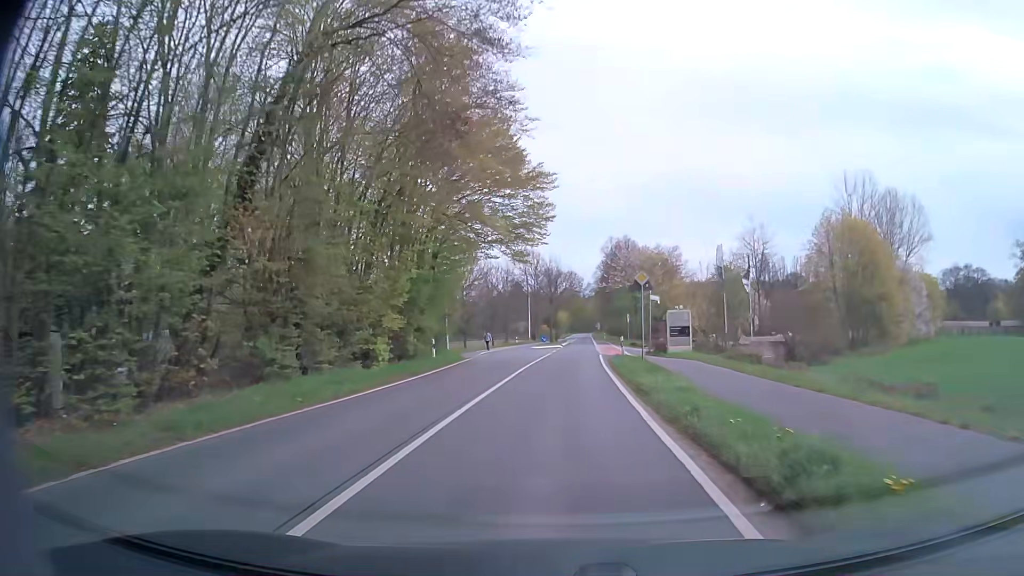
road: secondary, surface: asphalt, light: Day
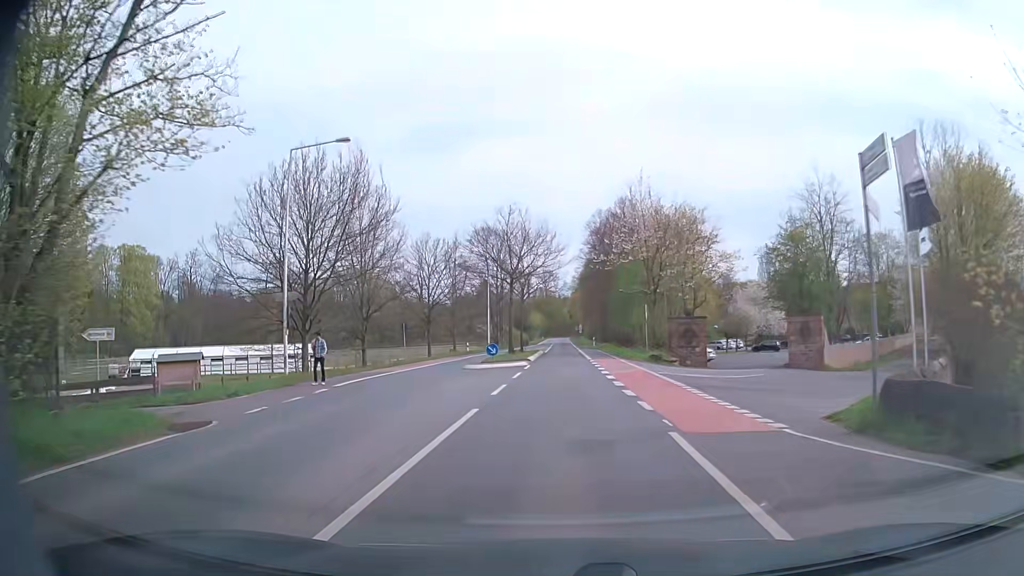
(+0.7, +30.3) m; +2°
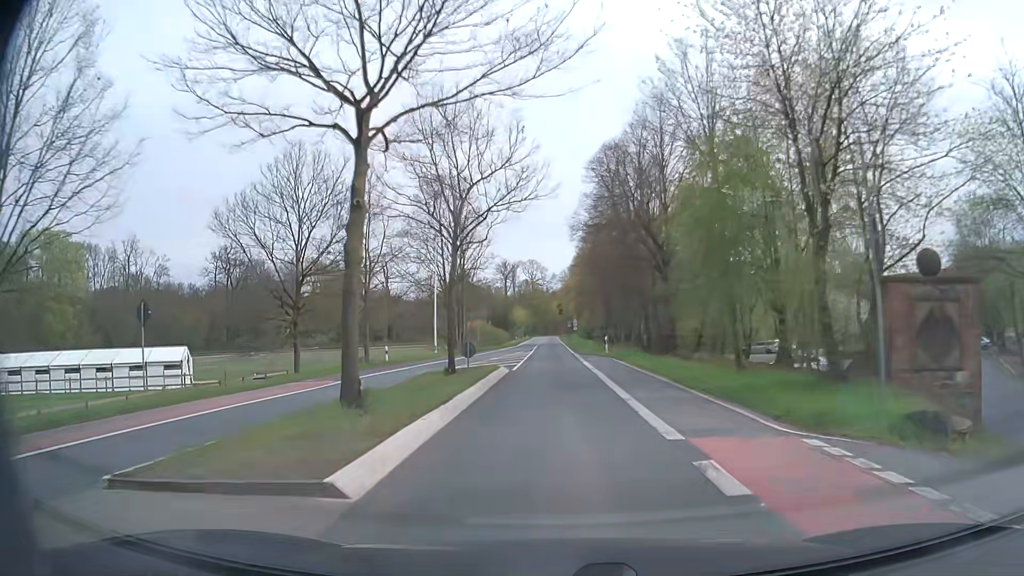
(+0.3, +30.4) m; +1°
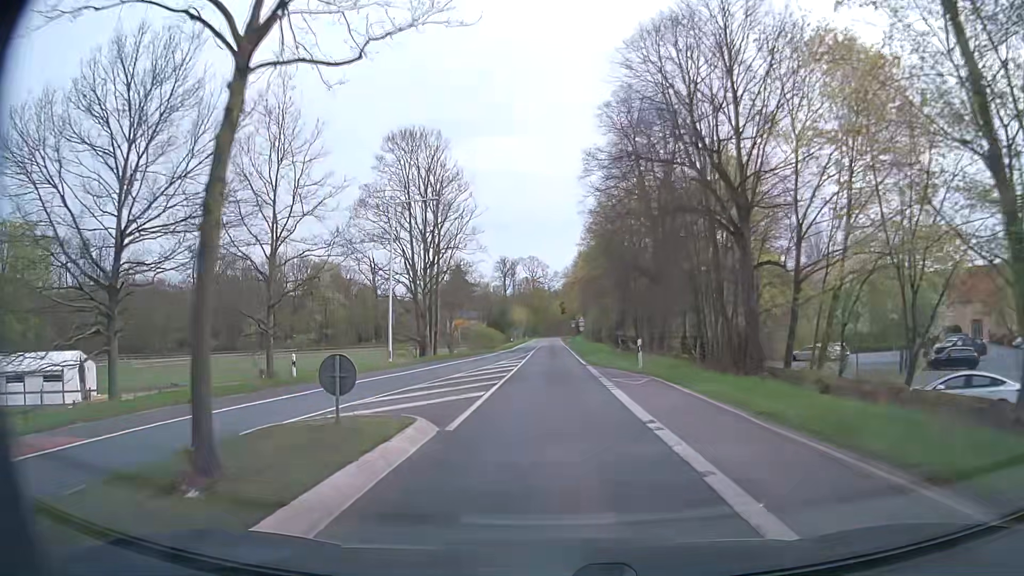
(-0.1, +15.2) m; 0°
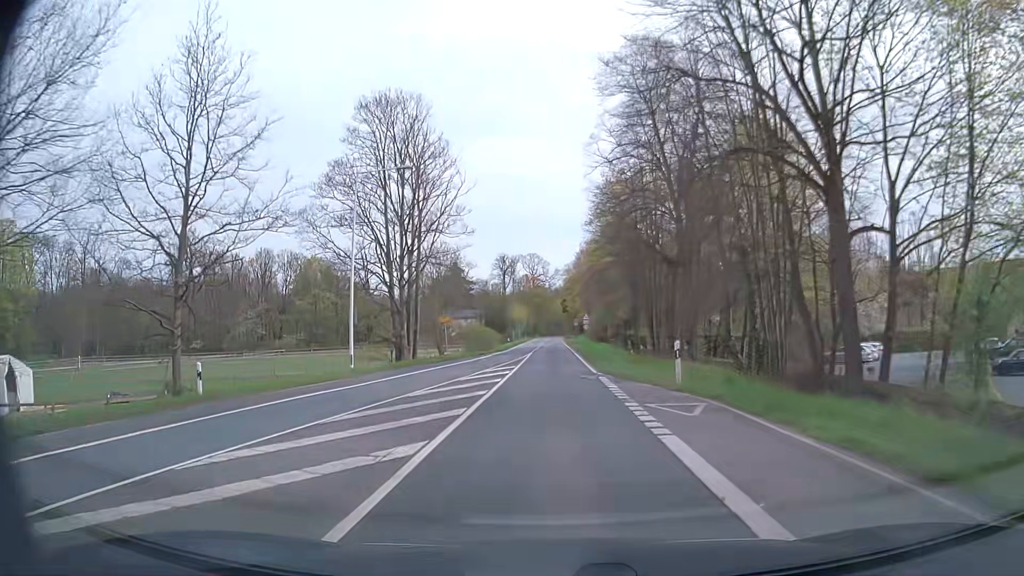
(0.0, +7.6) m; 0°
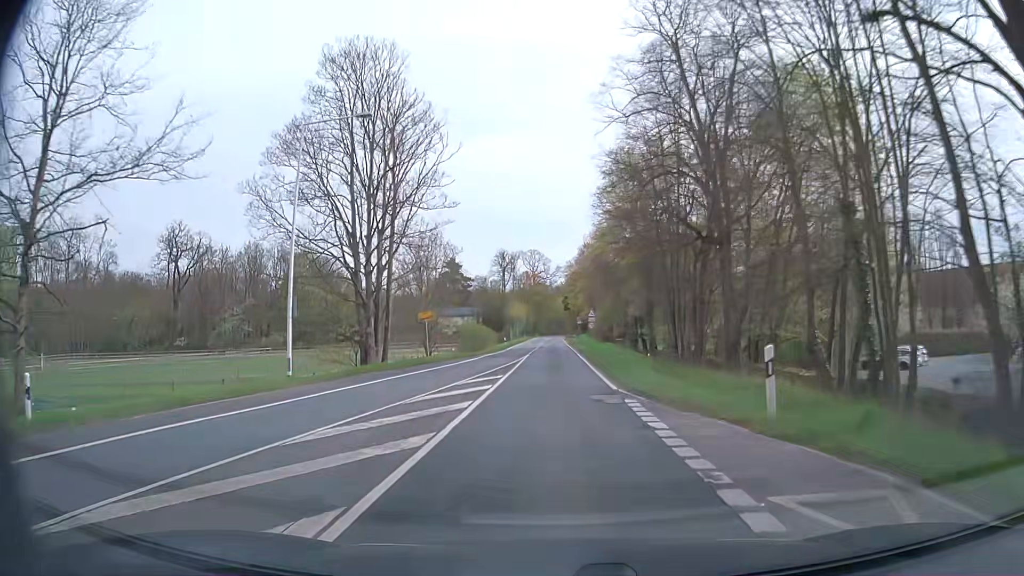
(0.0, +7.6) m; 0°
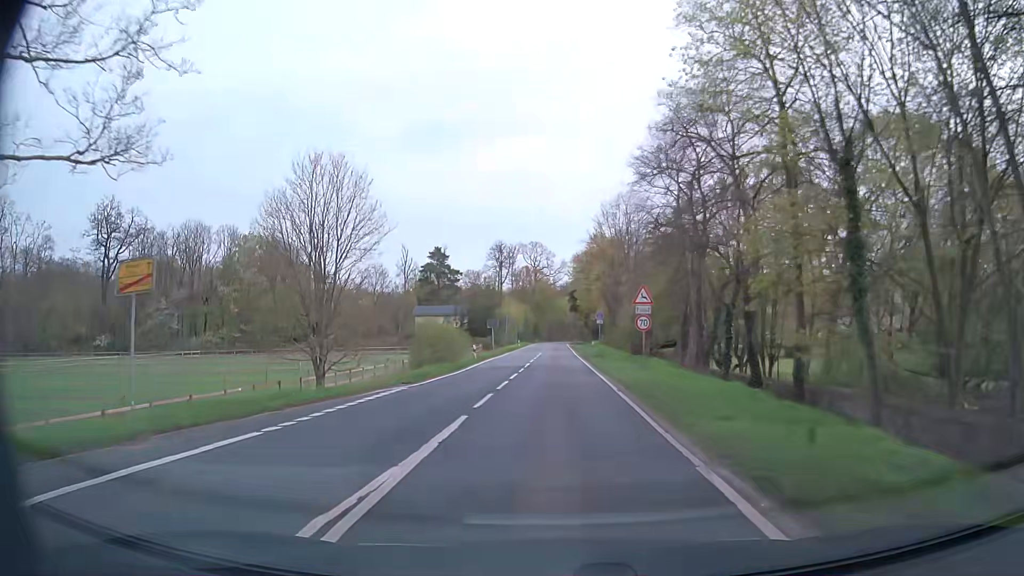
(0.0, +30.5) m; 0°
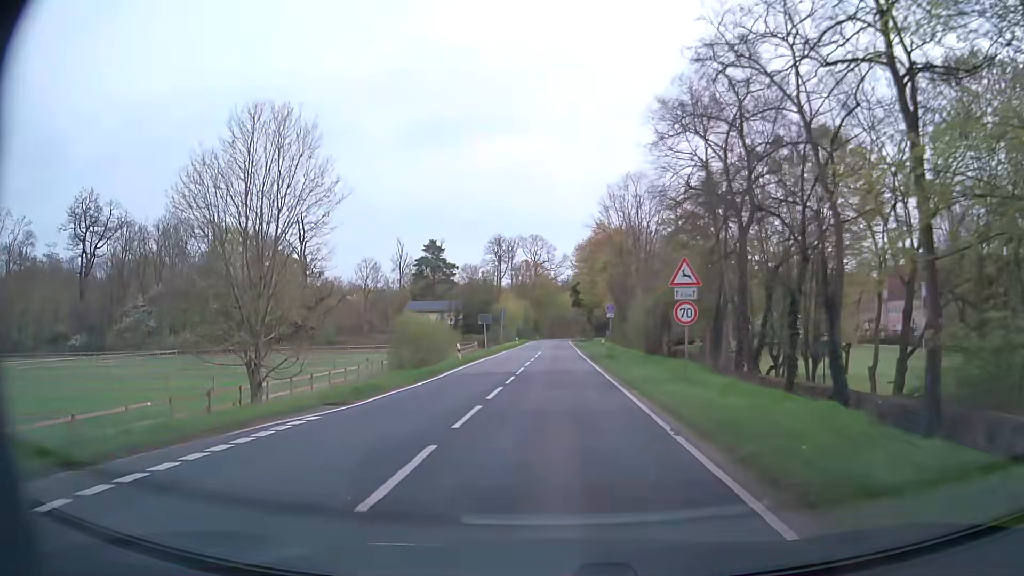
(0.0, +7.9) m; 0°
(0, +10) (0, +20) (0, +30) (0, +40) (0, +50) (0, +60) (0, +70) (0, +80) (0, +90) (0, +100) m
